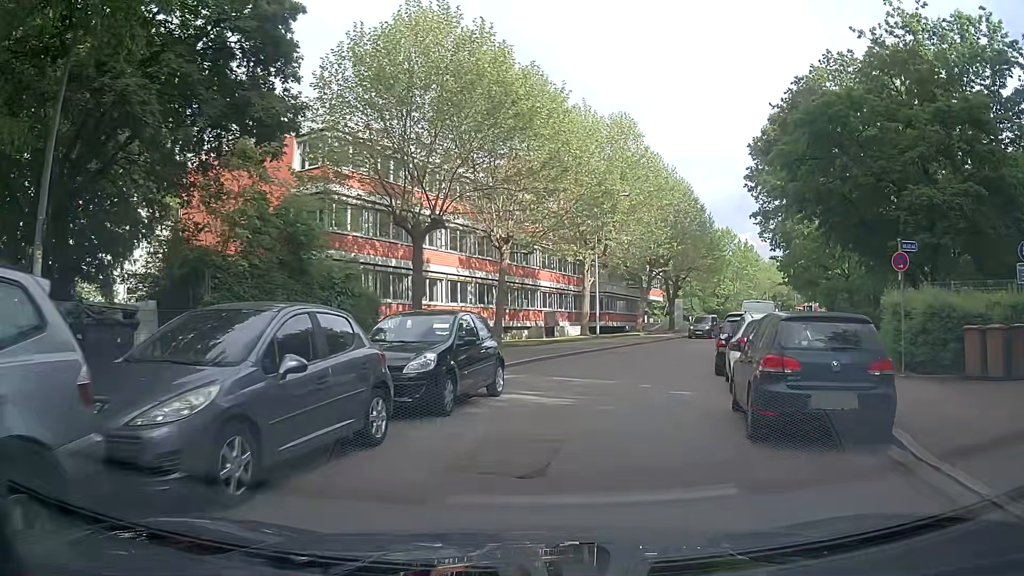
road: residential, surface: asphalt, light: Day
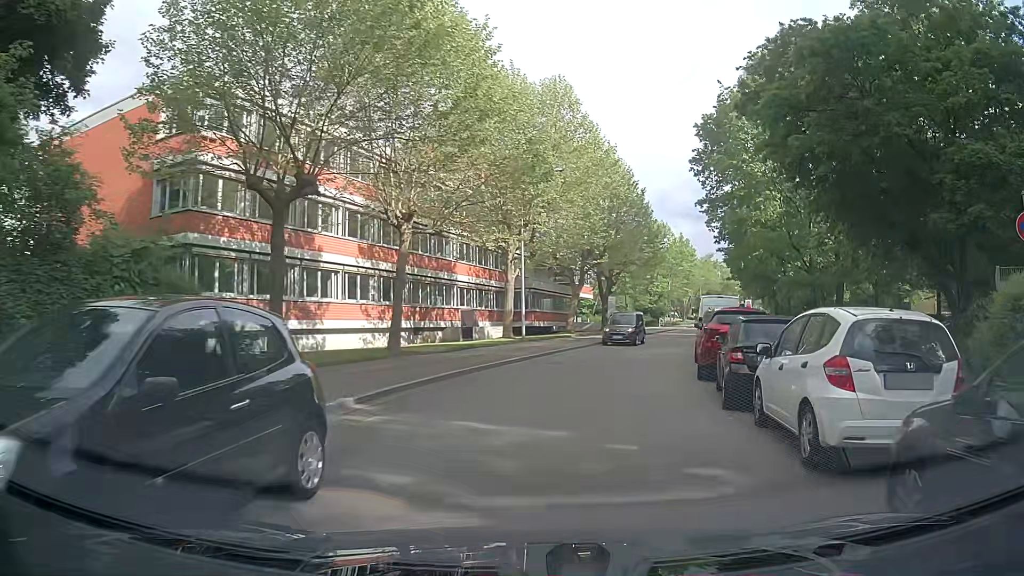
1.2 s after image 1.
(+0.3, +6.8) m; +6°
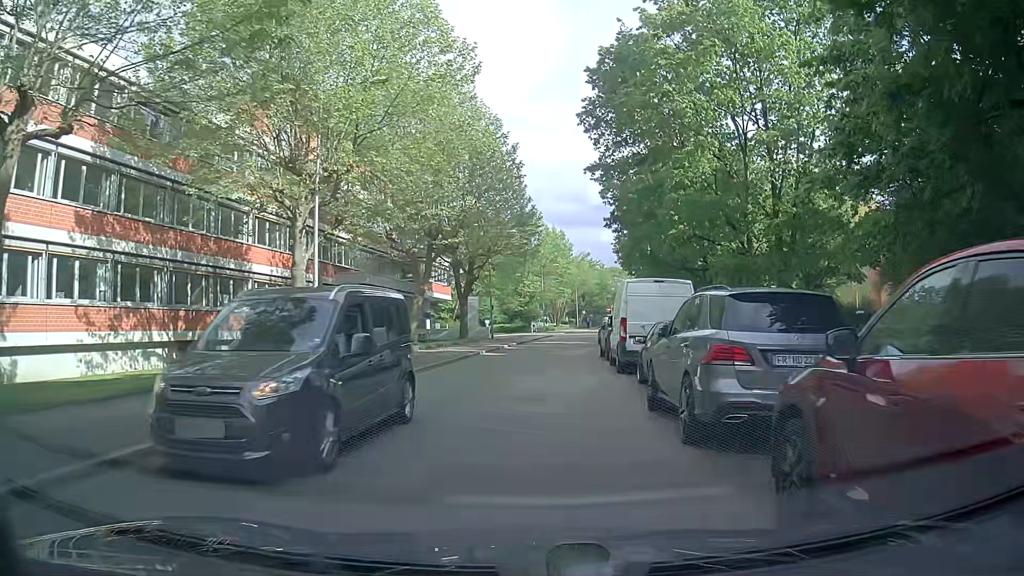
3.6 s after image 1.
(+1.5, +14.2) m; +10°
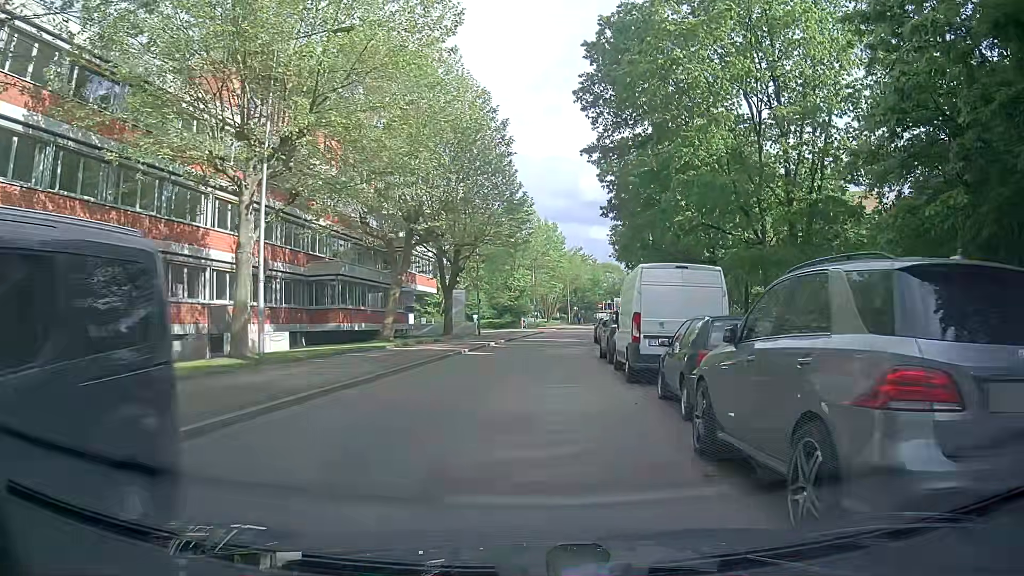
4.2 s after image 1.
(+0.1, +3.7) m; +2°
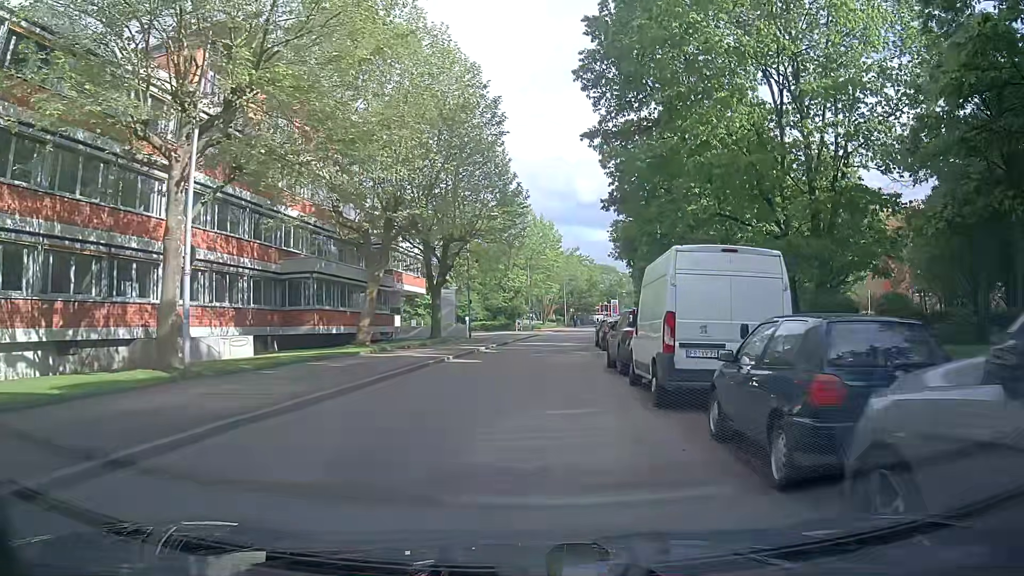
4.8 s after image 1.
(0.0, +3.8) m; 0°
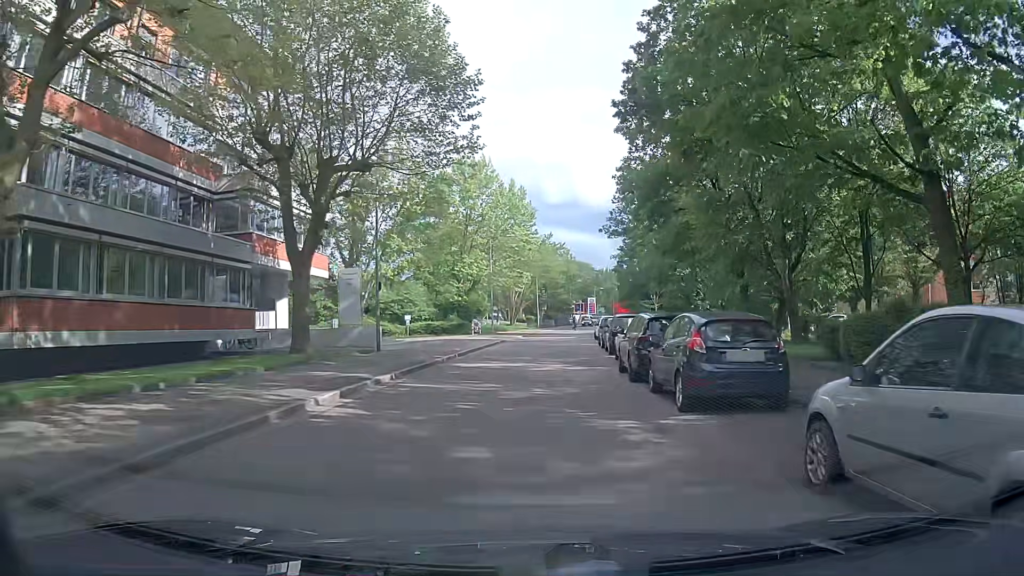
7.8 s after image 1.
(+0.5, +20.9) m; +2°
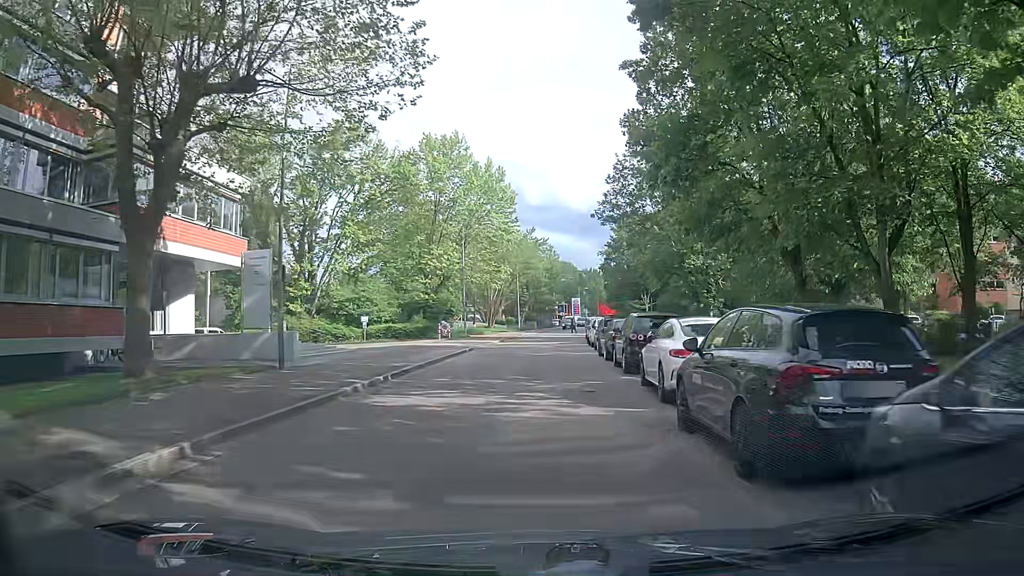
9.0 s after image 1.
(+0.1, +9.0) m; +2°
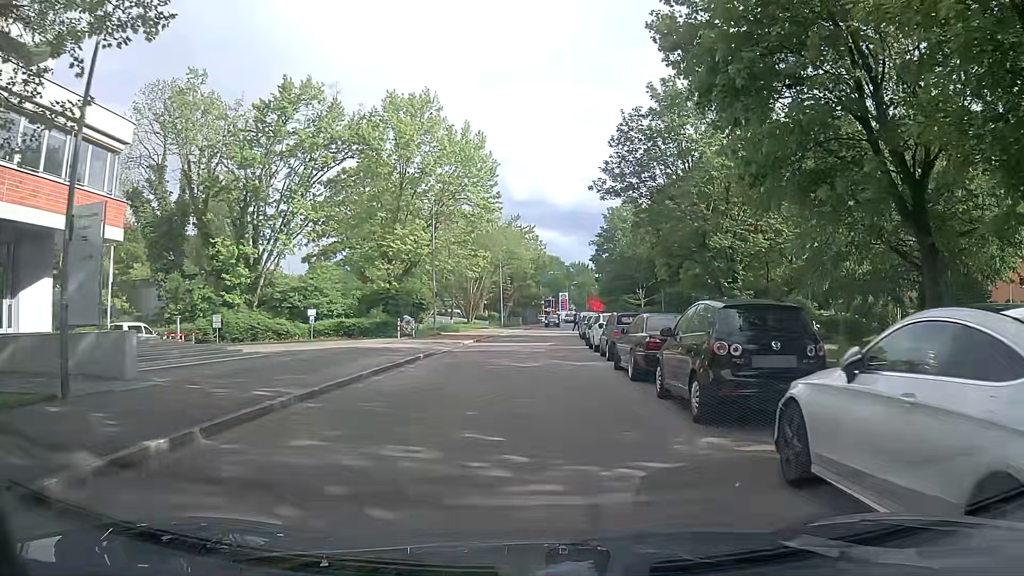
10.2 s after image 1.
(+0.1, +9.0) m; 0°
(0, +10) (+1, +20) (+2, +30) (+2, +40) (+3, +50) (+4, +60) (+5, +70) (+6, +80) (+7, +90) (+9, +100) m
